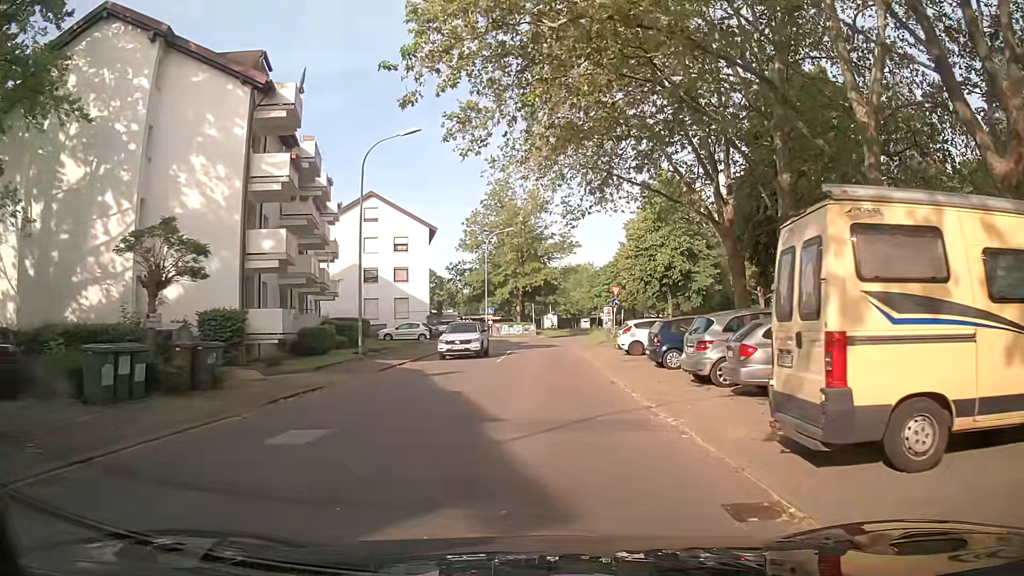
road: residential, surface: asphalt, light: Day
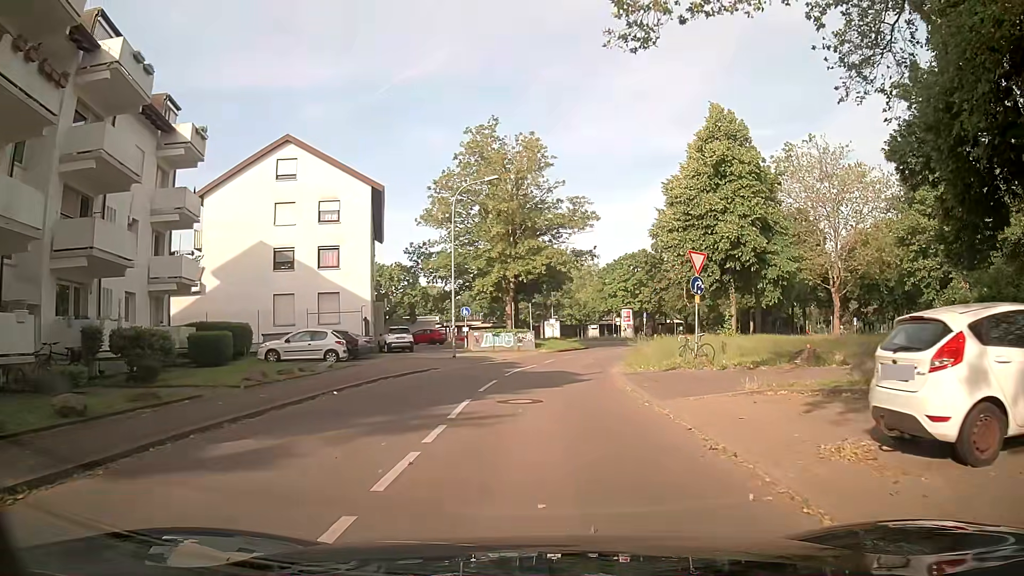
(-0.3, +21.9) m; 0°
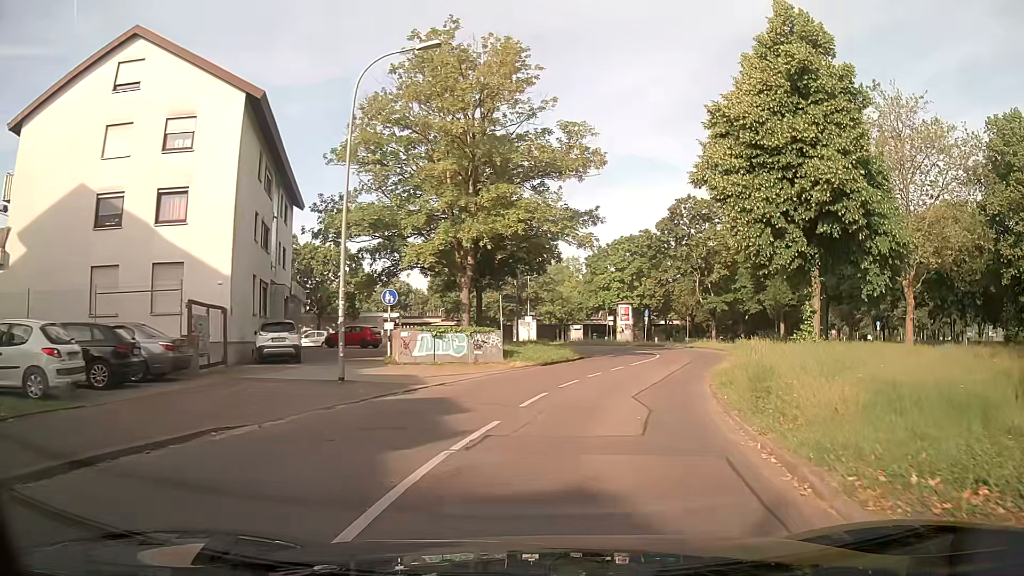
(+0.2, +16.9) m; +2°
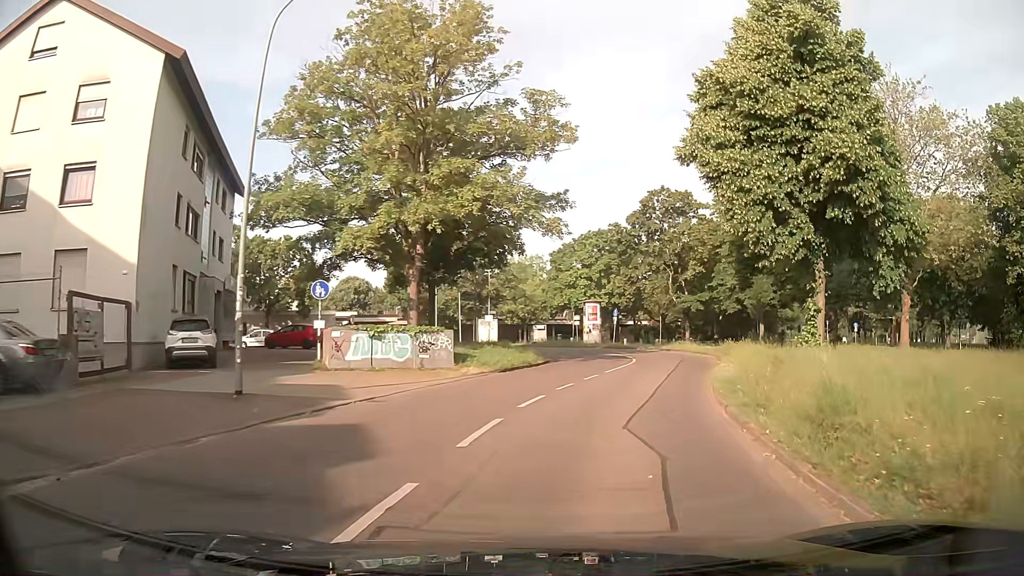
(+0.1, +4.1) m; +4°
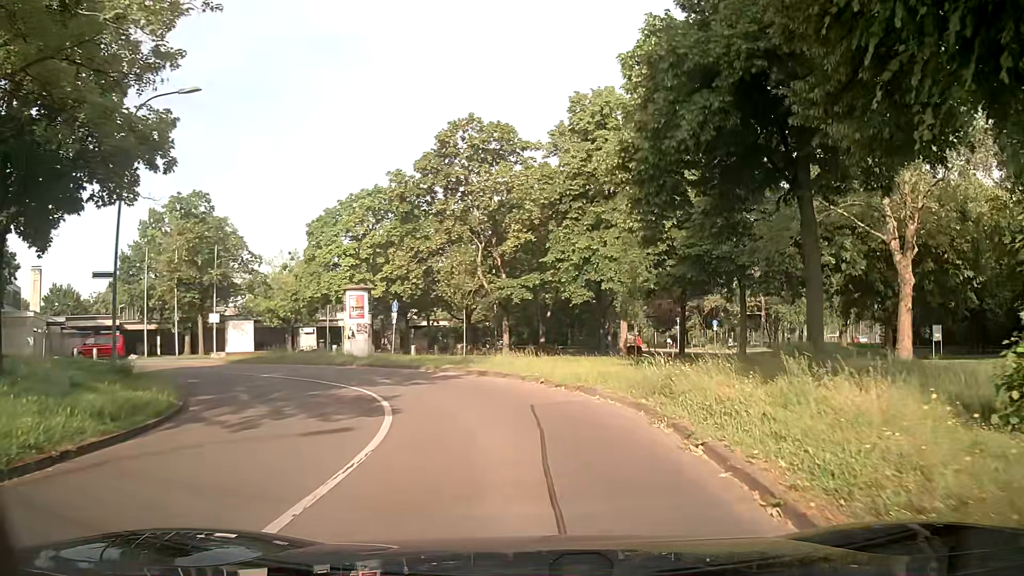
(+2.9, +19.9) m; +15°
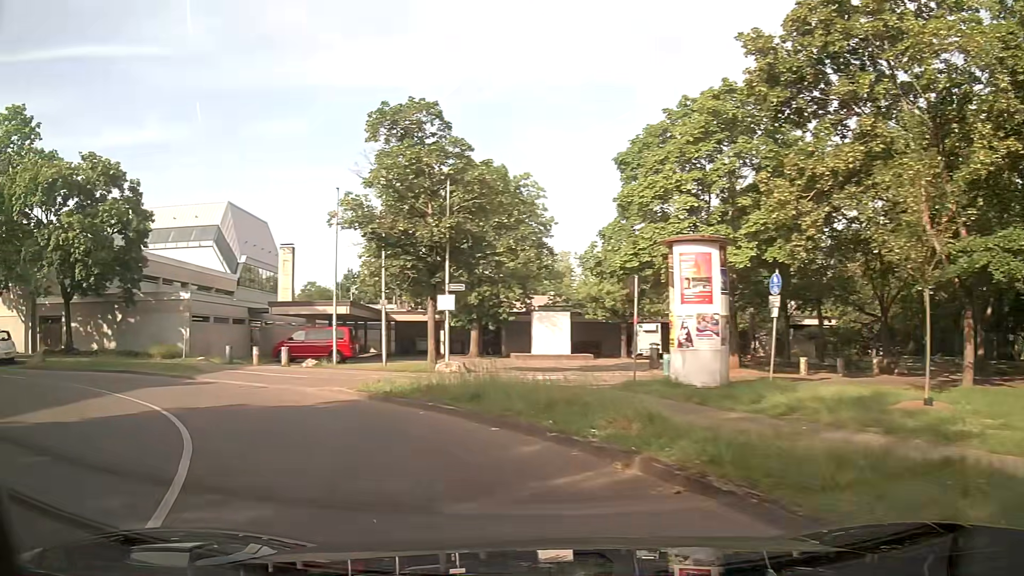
(-3.0, +18.3) m; -31°
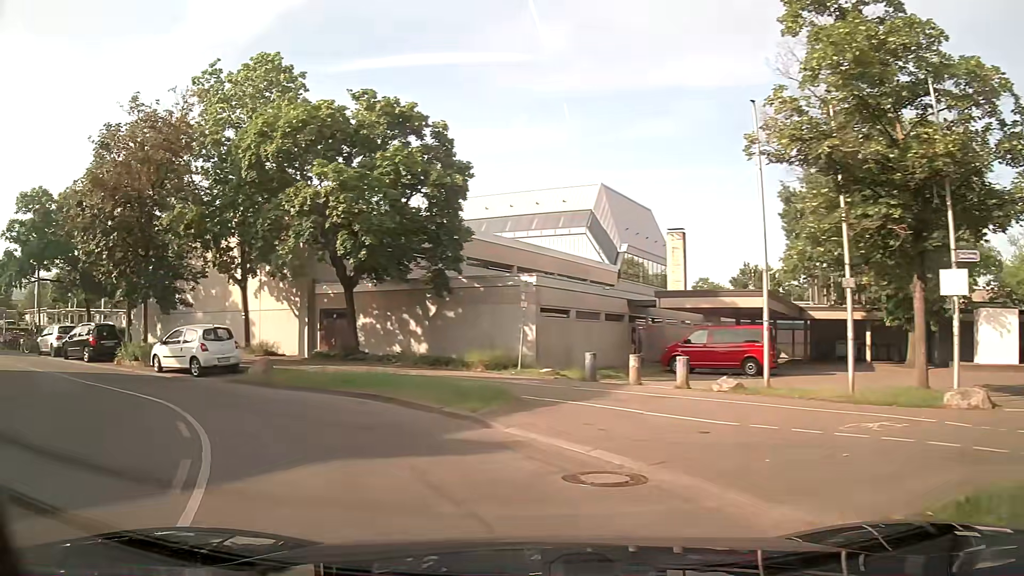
(-3.0, +10.0) m; -34°
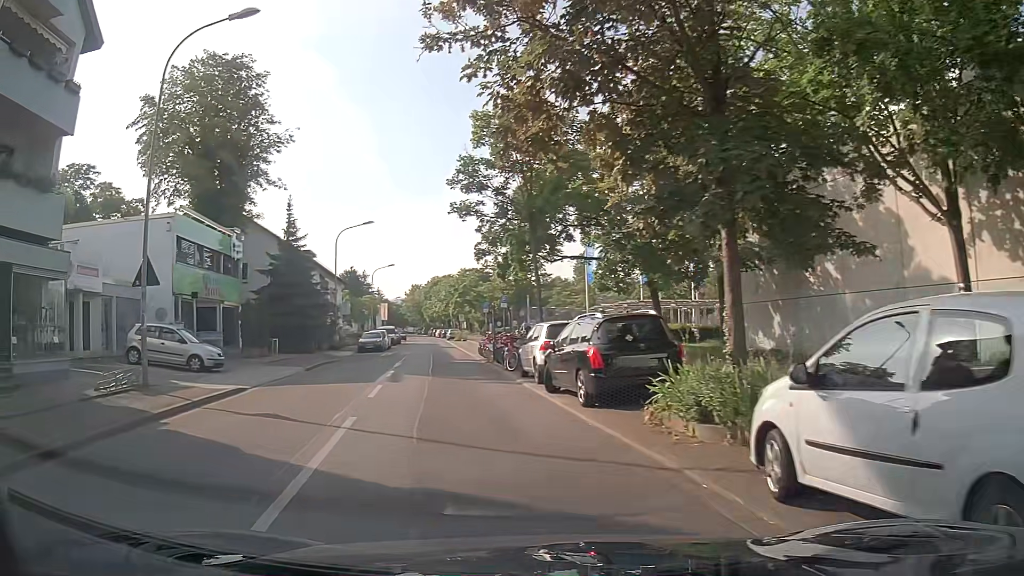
(-7.7, +15.2) m; -51°
(-1, +10) (-3, +20) (-4, +30) (-6, +40) (-8, +49) (-9, +59) (-11, +69) (-13, +79) (-14, +89) (-16, +99) m
